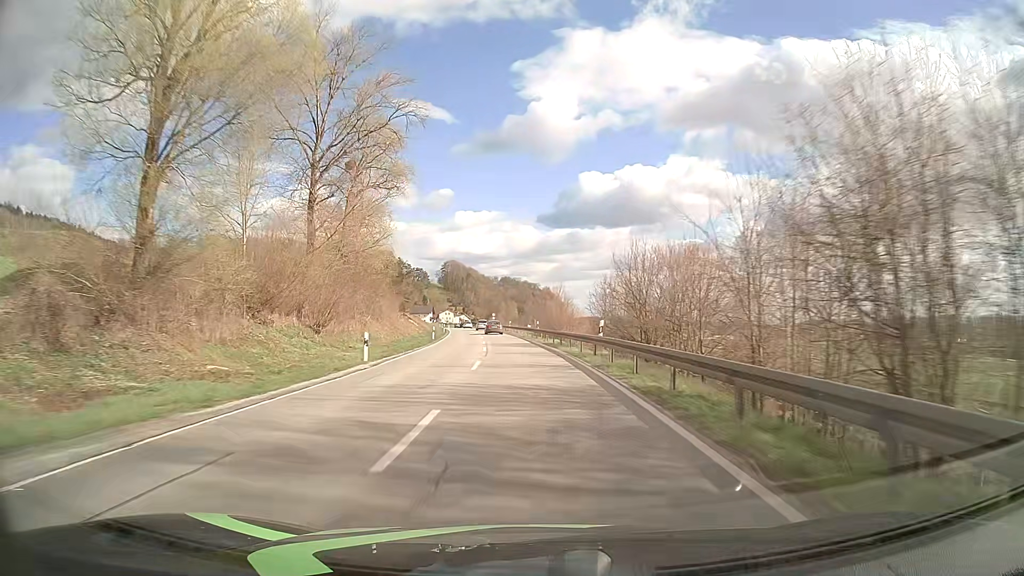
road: secondary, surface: asphalt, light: Day
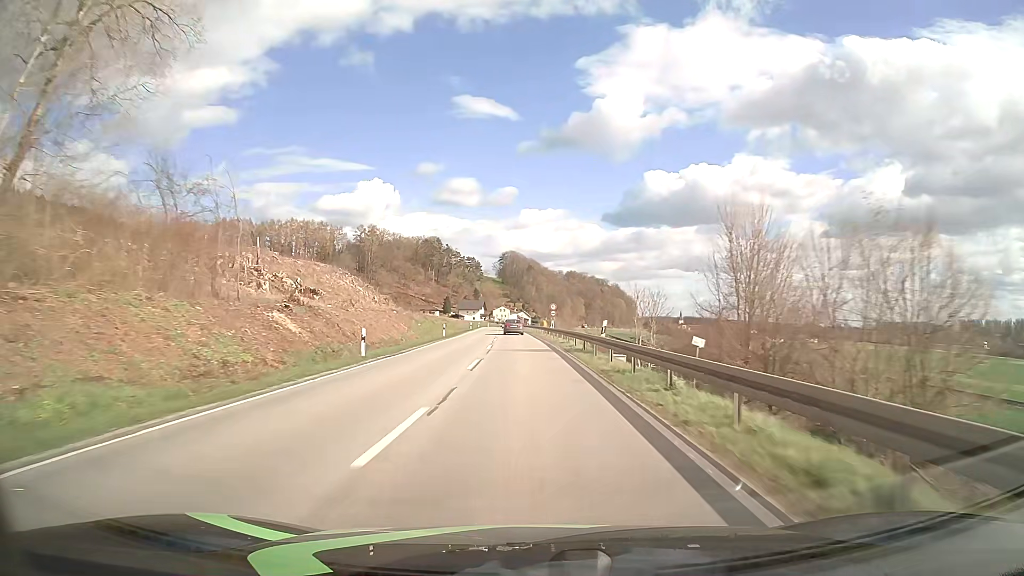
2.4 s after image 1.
(-3.1, +60.1) m; -6°
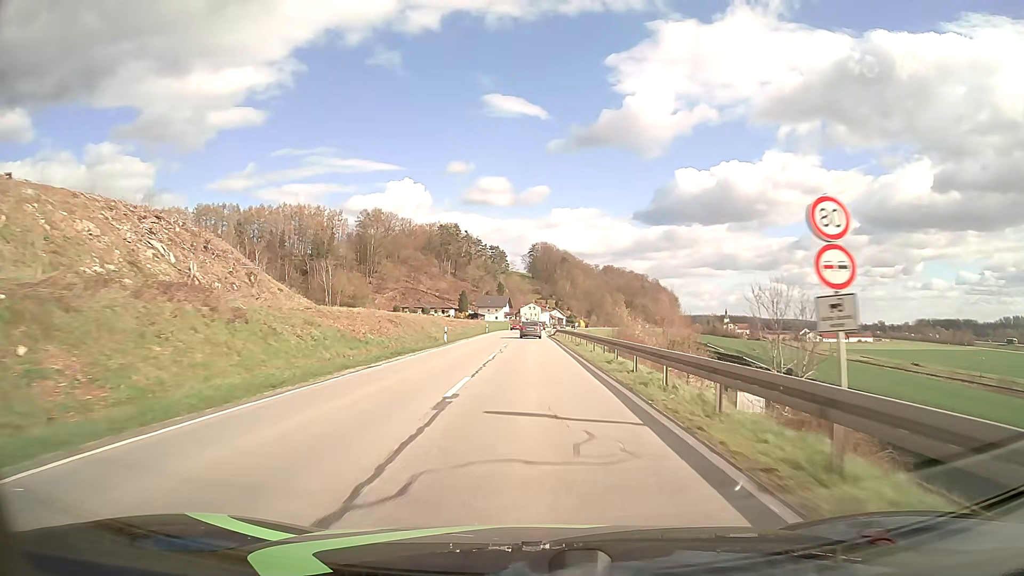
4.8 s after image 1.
(-1.5, +54.3) m; -3°
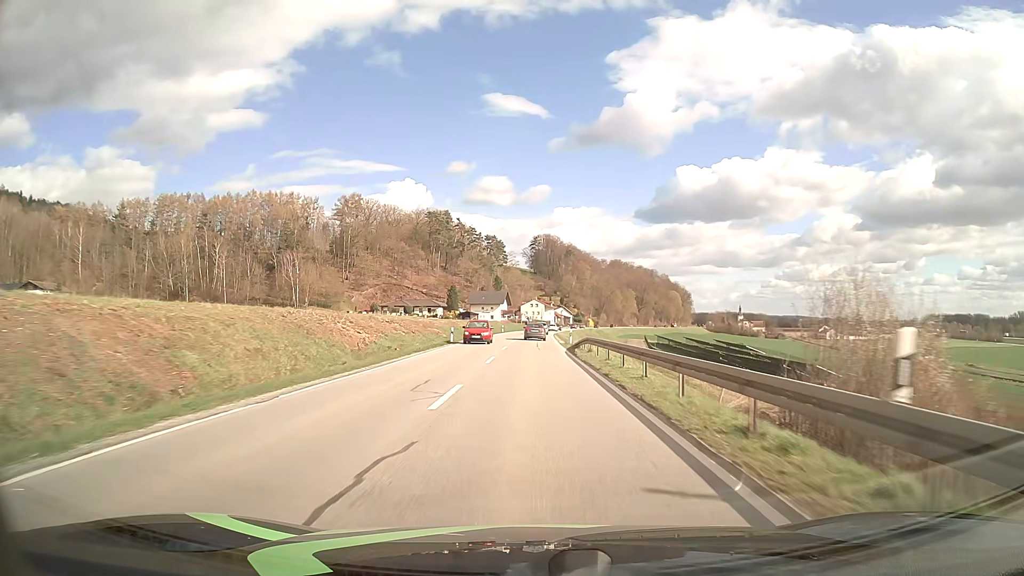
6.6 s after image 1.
(0.0, +37.7) m; 0°
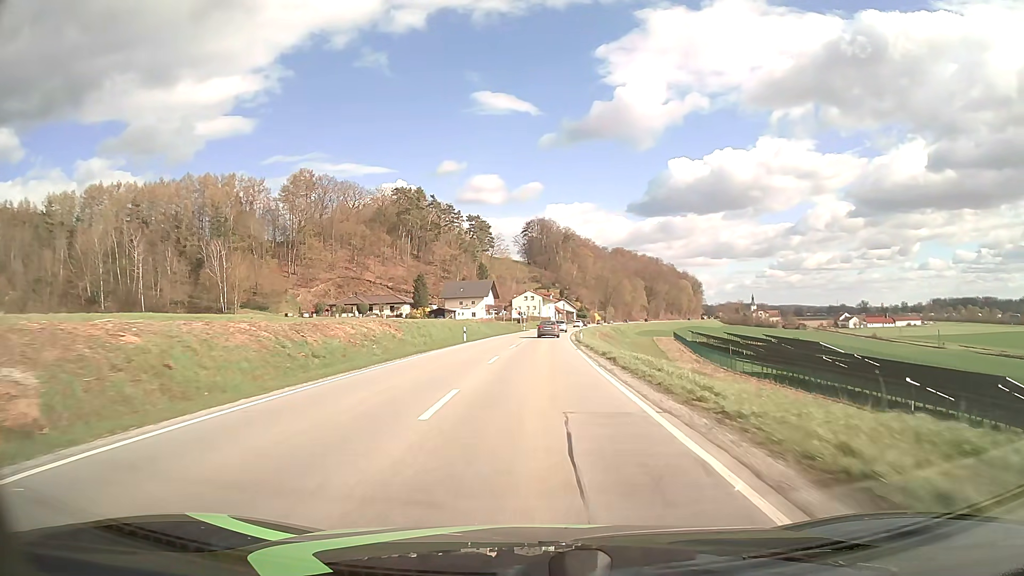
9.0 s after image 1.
(0.0, +49.7) m; 0°
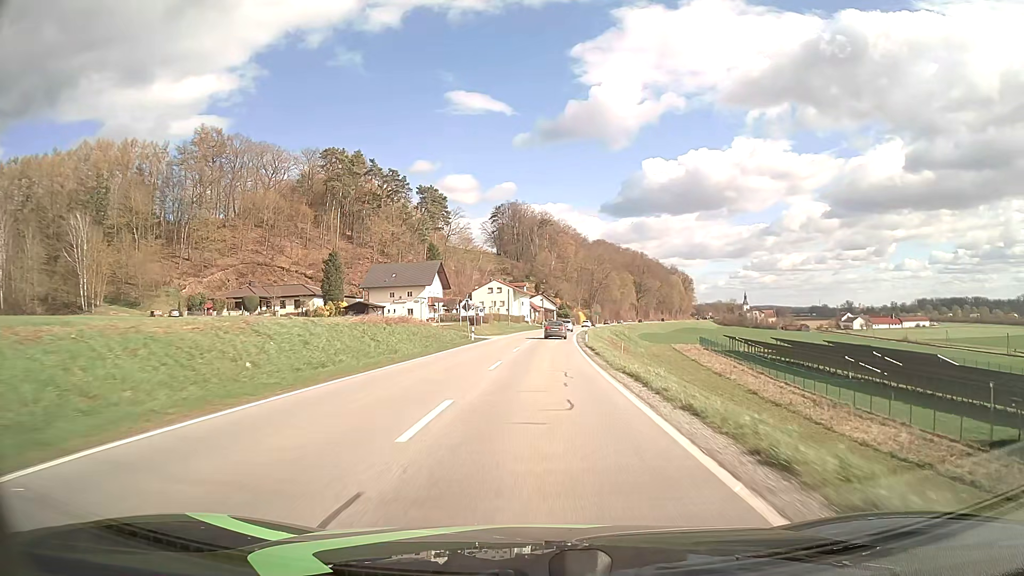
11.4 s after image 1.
(+0.8, +50.0) m; +2°
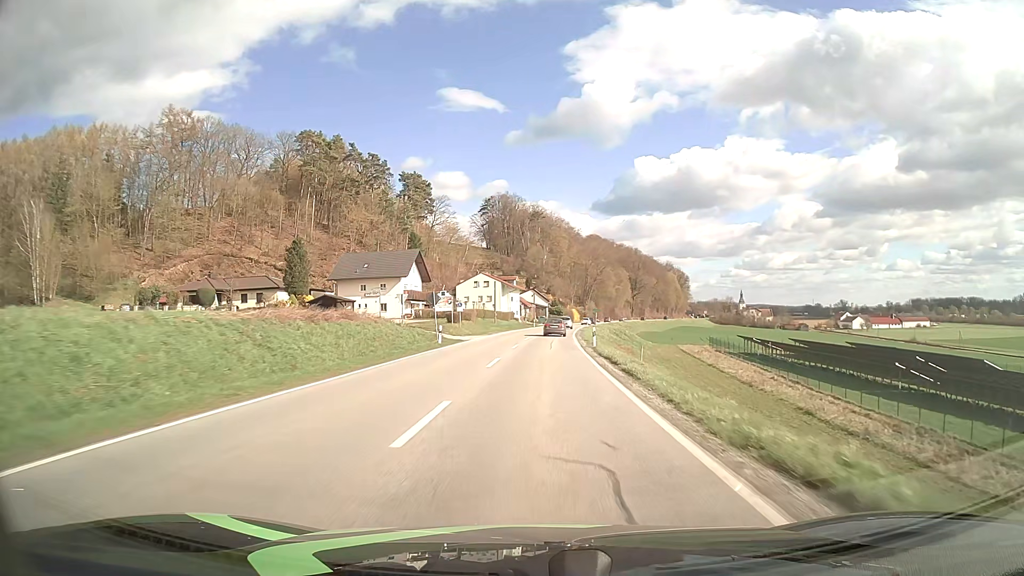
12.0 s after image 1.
(+0.1, +12.5) m; +1°
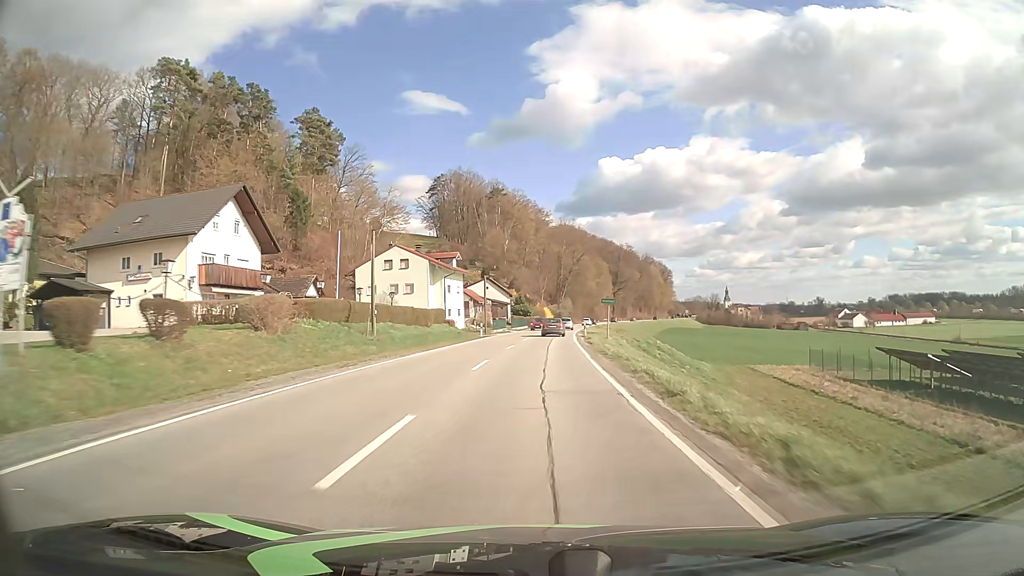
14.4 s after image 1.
(+1.3, +50.1) m; +3°
(0, +10) (0, +20) (0, +30) (+1, +40) (+1, +50) (+2, +60) (+3, +70) (+3, +80) (+4, +90) (+5, +100) m
